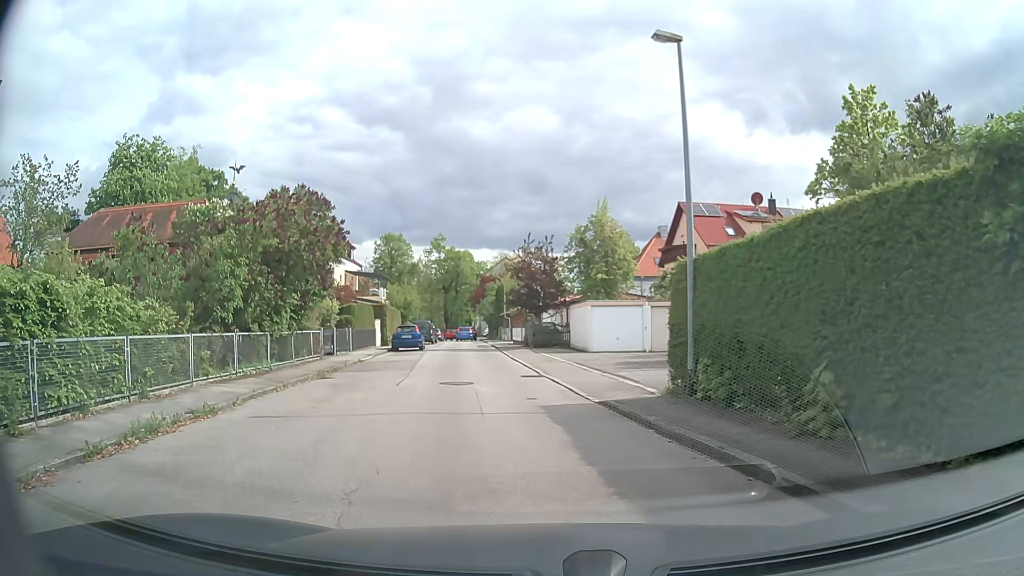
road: residential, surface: asphalt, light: Day
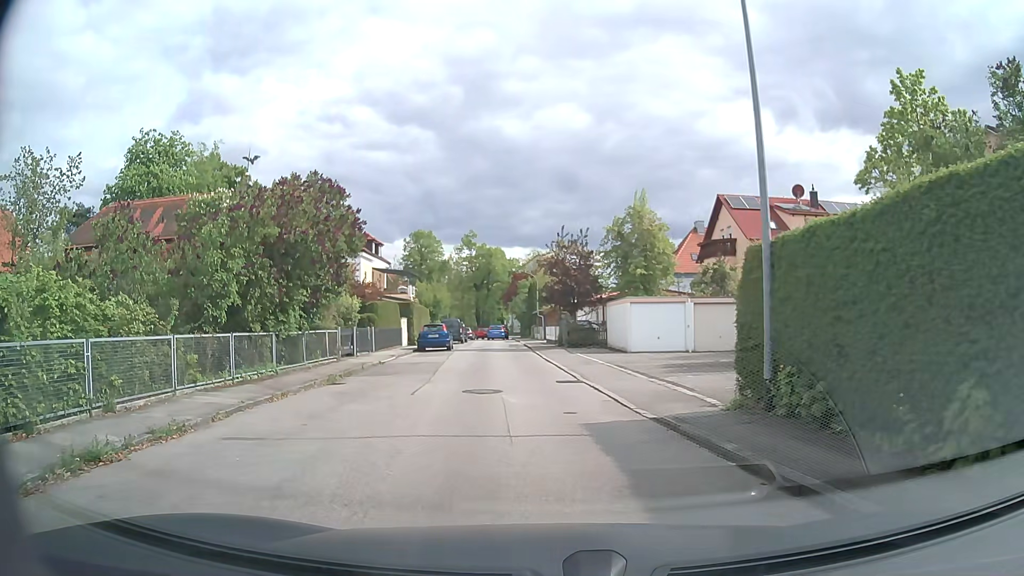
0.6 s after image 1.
(-0.1, +2.2) m; -3°
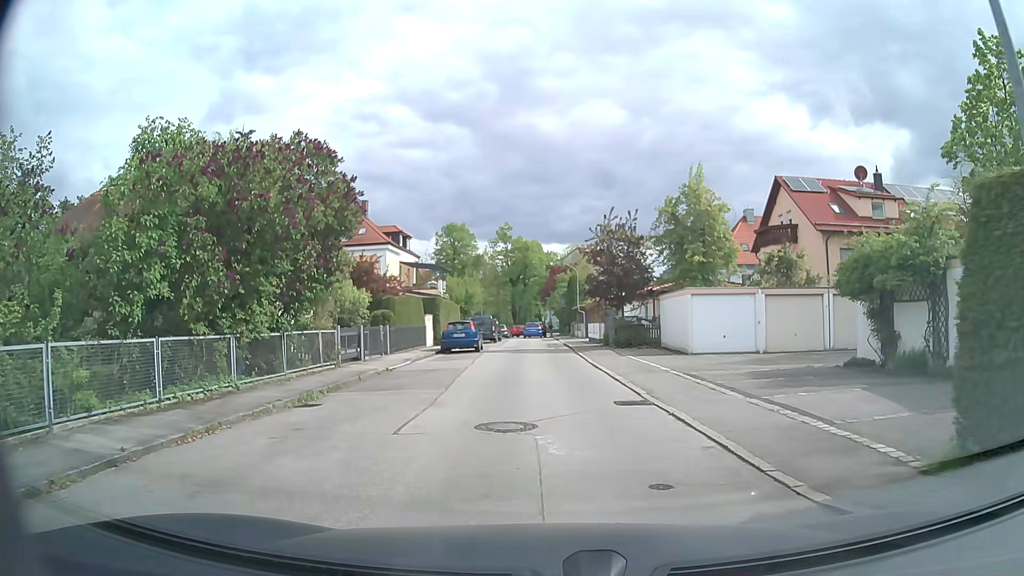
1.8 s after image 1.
(-0.1, +4.9) m; -2°
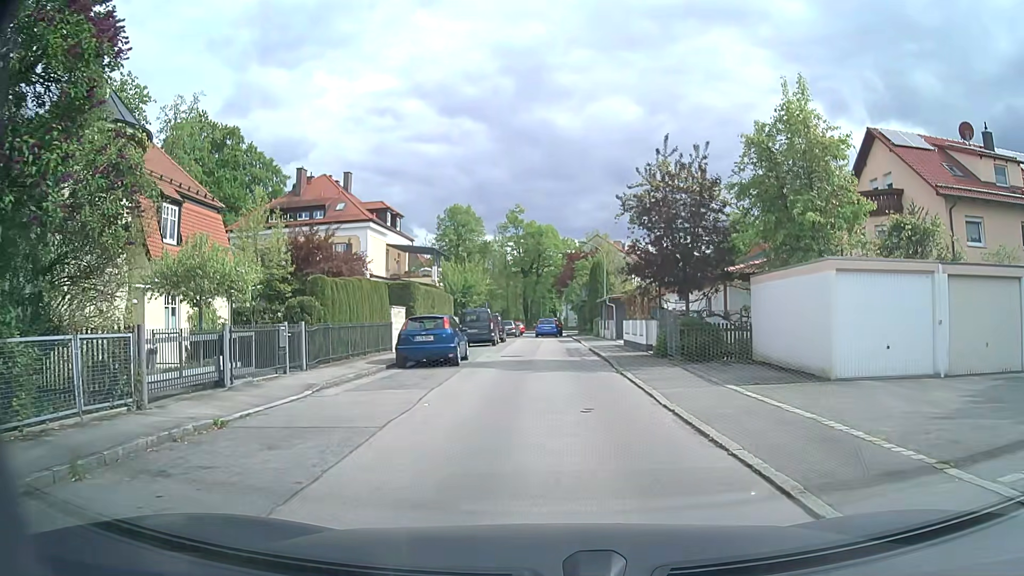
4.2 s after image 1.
(-0.2, +11.8) m; -2°
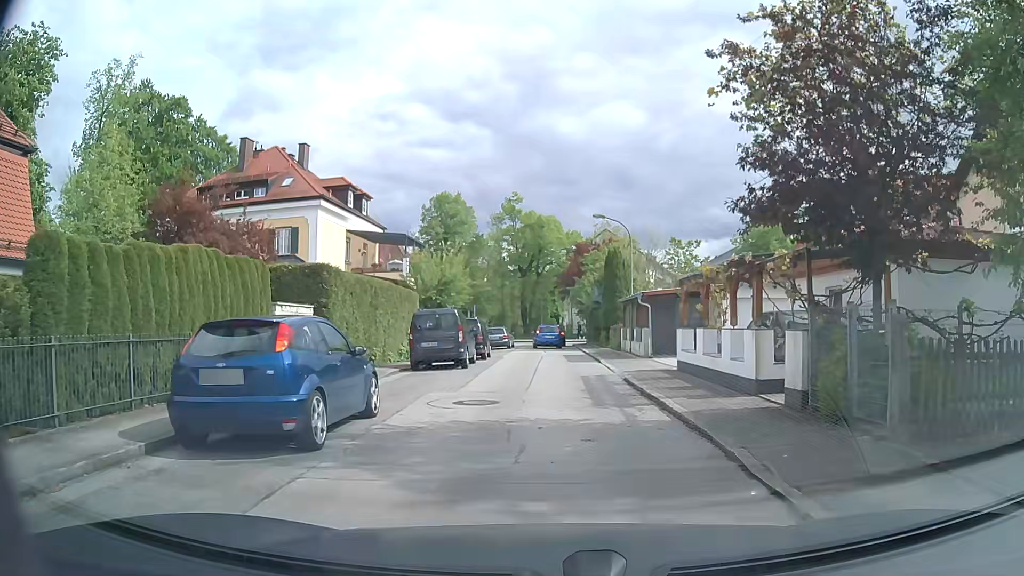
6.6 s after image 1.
(+0.2, +11.9) m; +1°
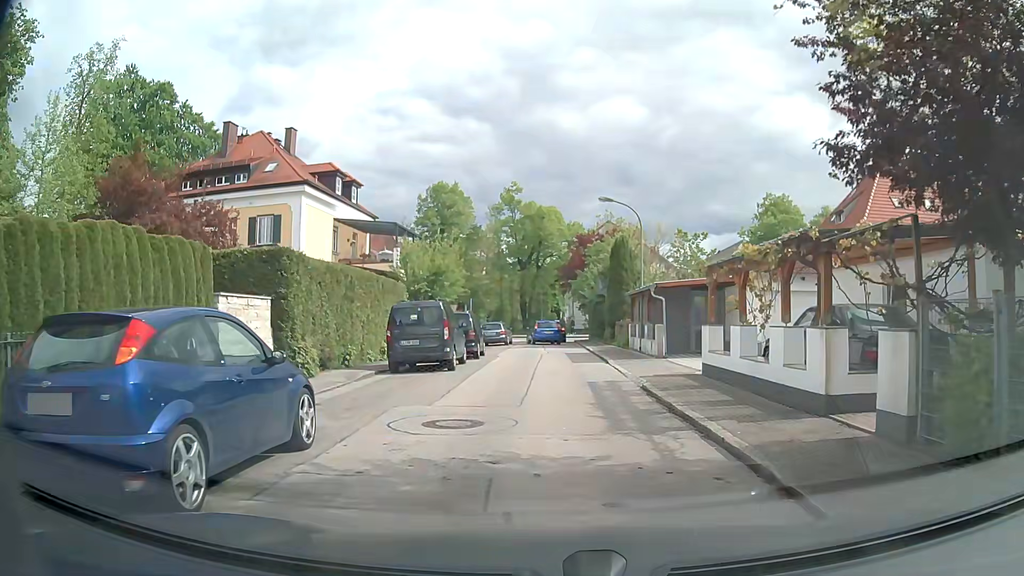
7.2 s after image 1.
(0.0, +2.8) m; 0°
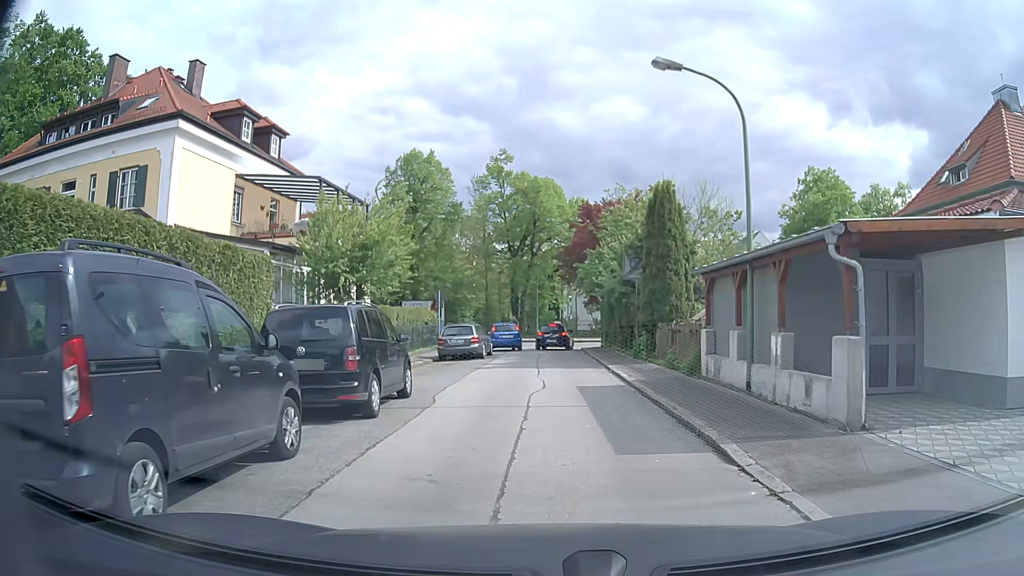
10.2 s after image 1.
(-0.1, +13.7) m; 0°
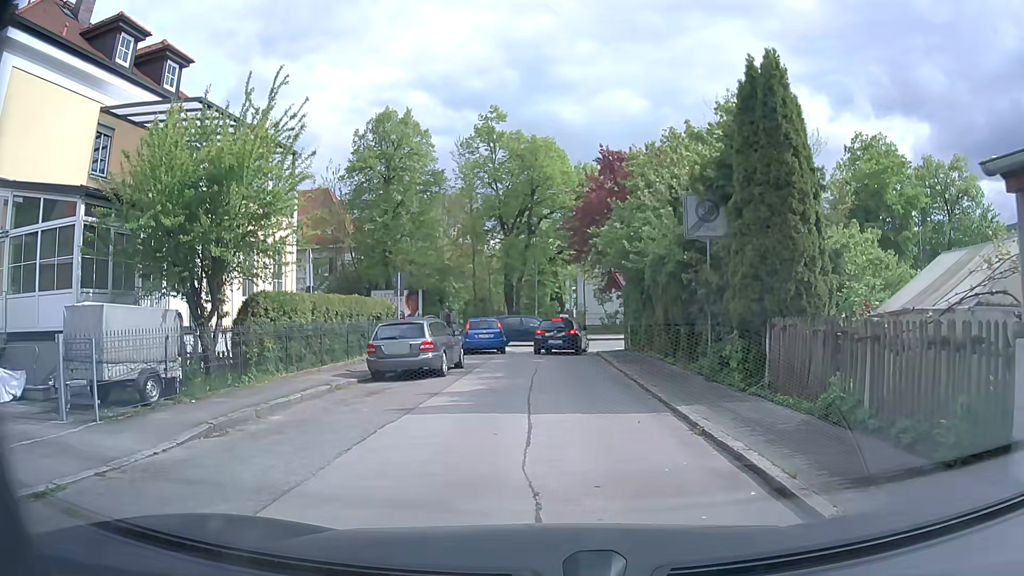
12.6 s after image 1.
(-0.1, +10.4) m; -1°
